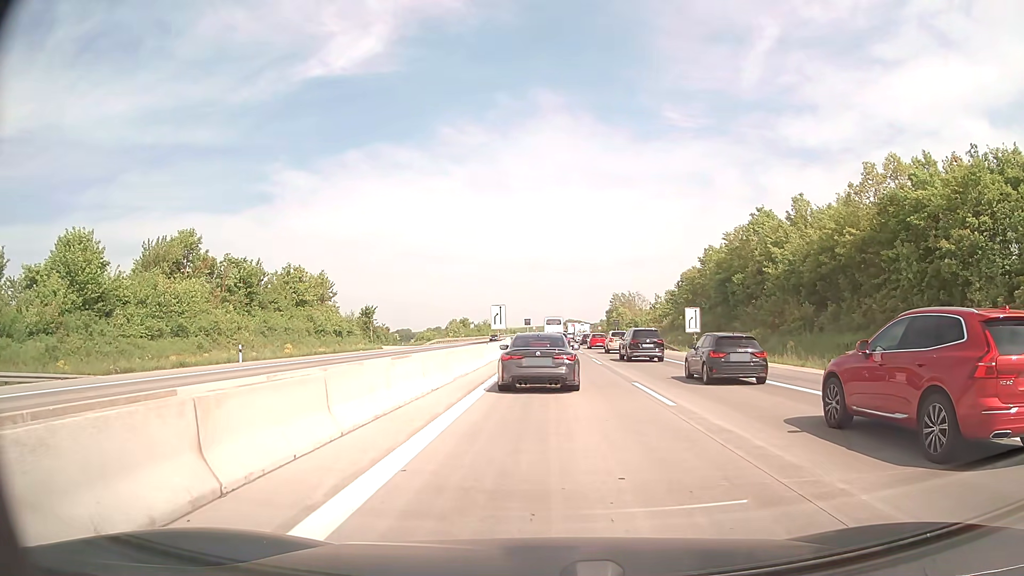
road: motorway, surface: concrete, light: Day
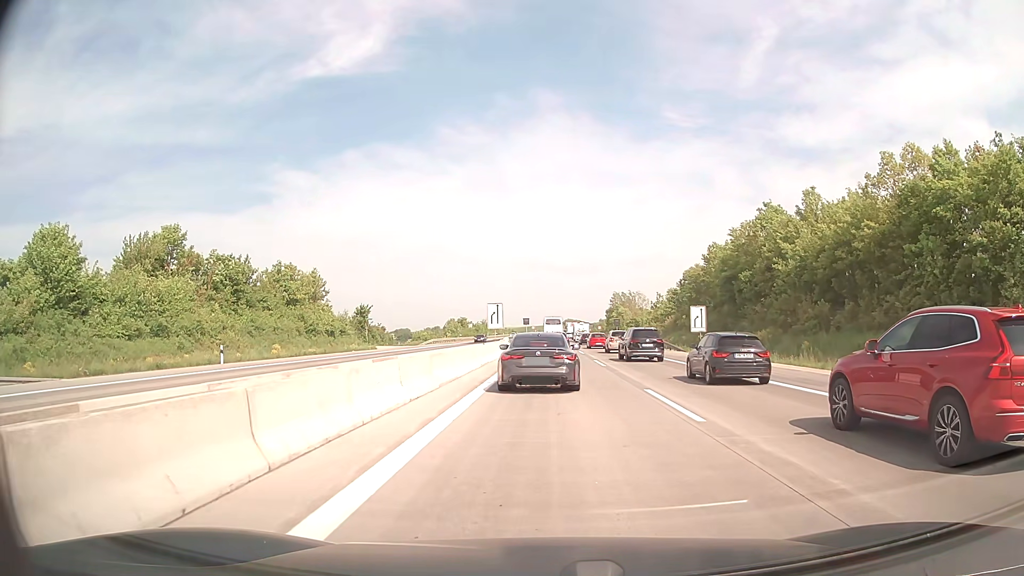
(0.0, +2.5) m; 0°
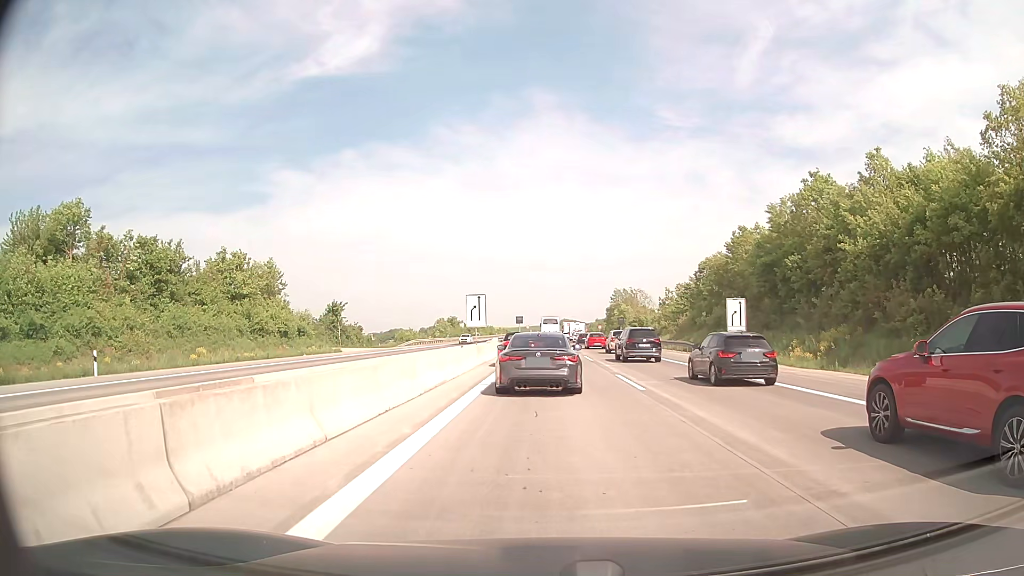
(0.0, +12.1) m; 0°
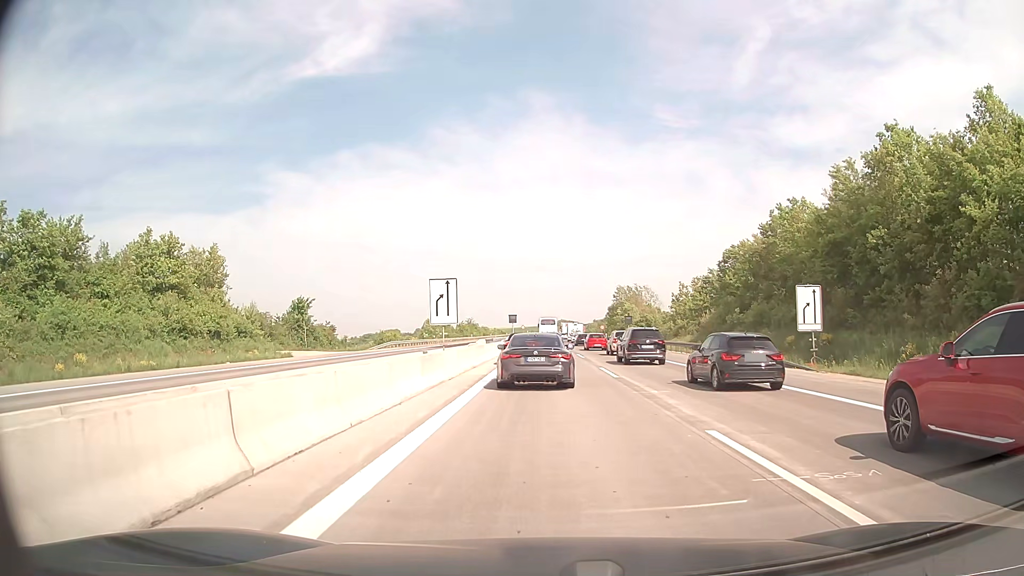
(+0.2, +12.8) m; +1°
(0, +10) (0, +20) (0, +30) (0, +40) (0, +50) (0, +60) (0, +70) (0, +80) (0, +90) (0, +100) m
